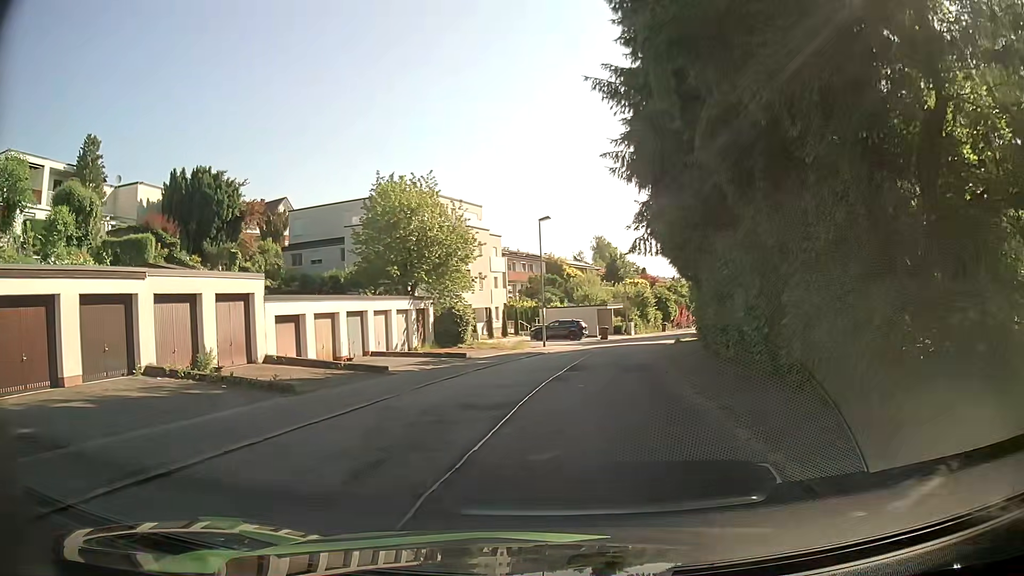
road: residential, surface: asphalt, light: Day
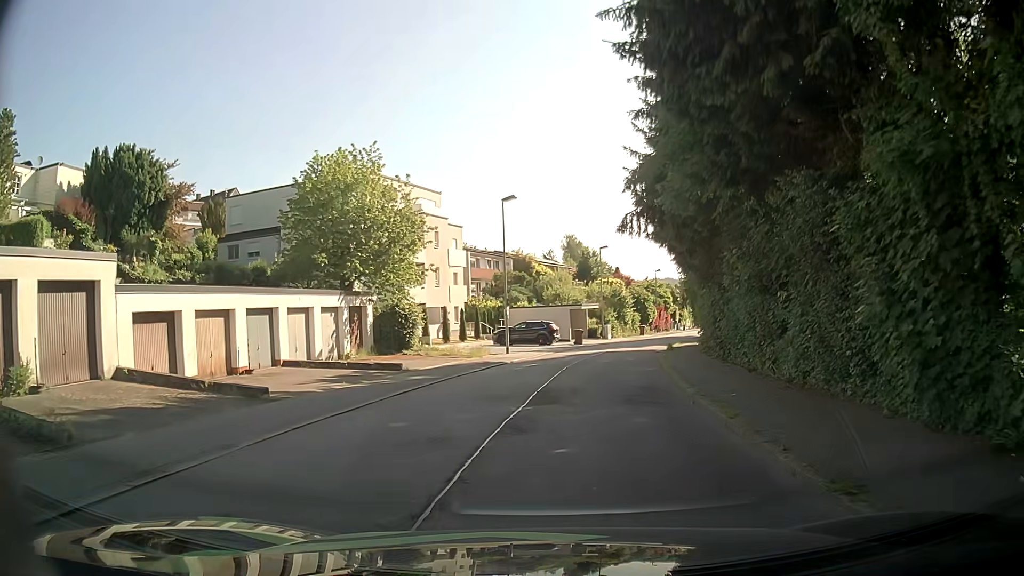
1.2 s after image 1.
(0.0, +7.4) m; +1°
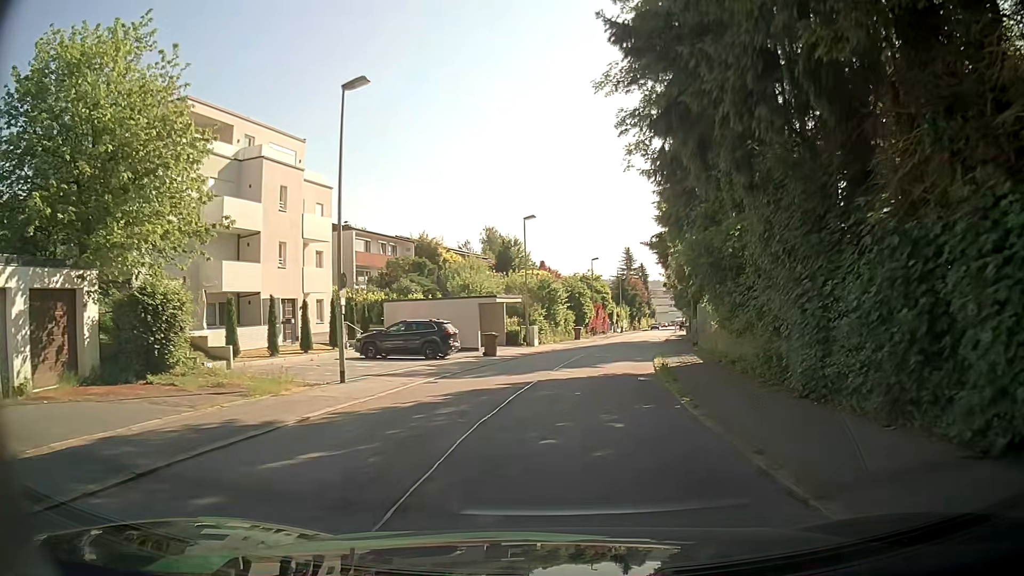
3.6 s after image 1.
(+1.2, +17.4) m; +7°
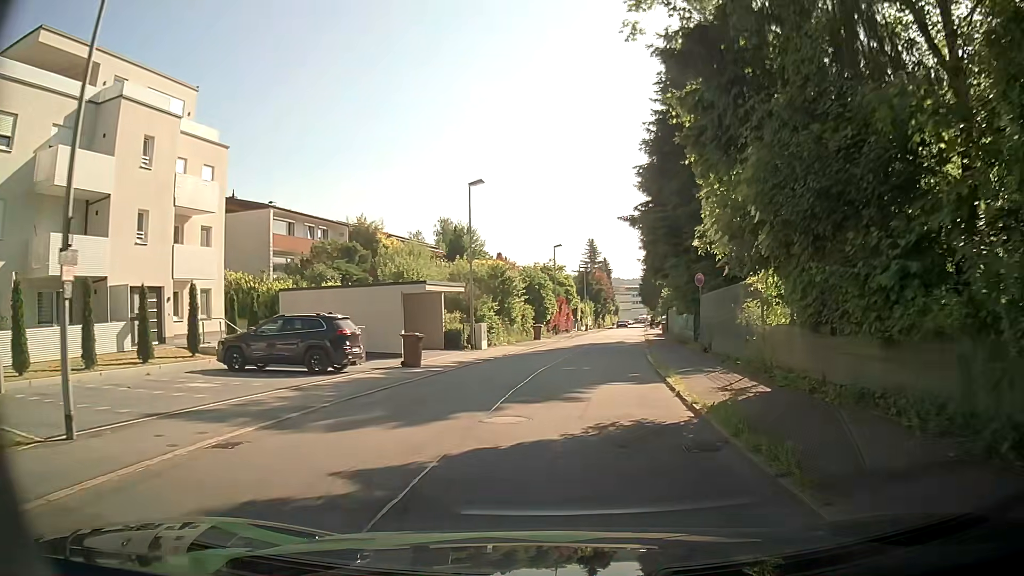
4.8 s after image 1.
(+0.3, +9.7) m; +3°
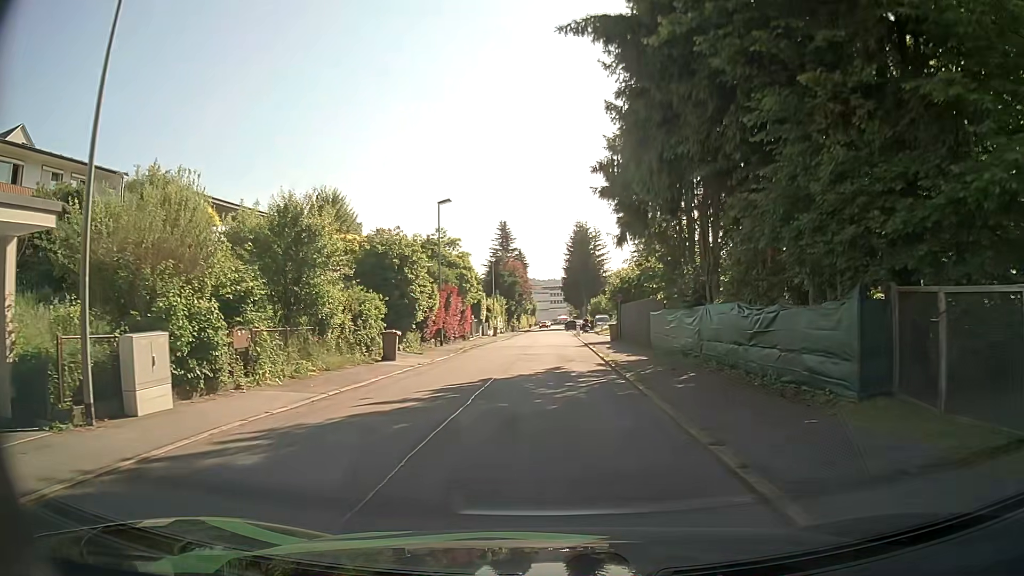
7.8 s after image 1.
(+1.8, +23.6) m; +7°
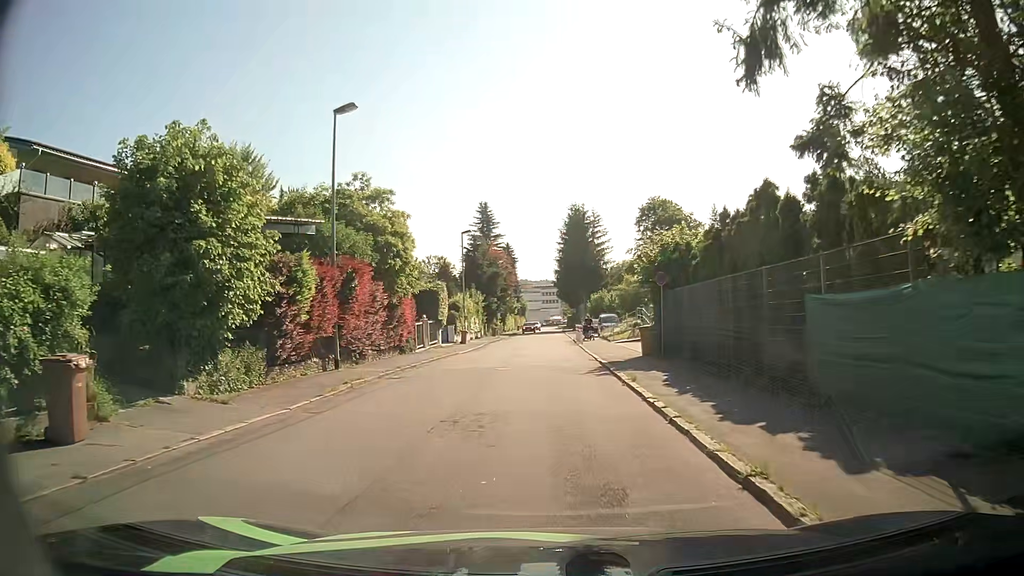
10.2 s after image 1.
(+0.2, +17.7) m; 0°
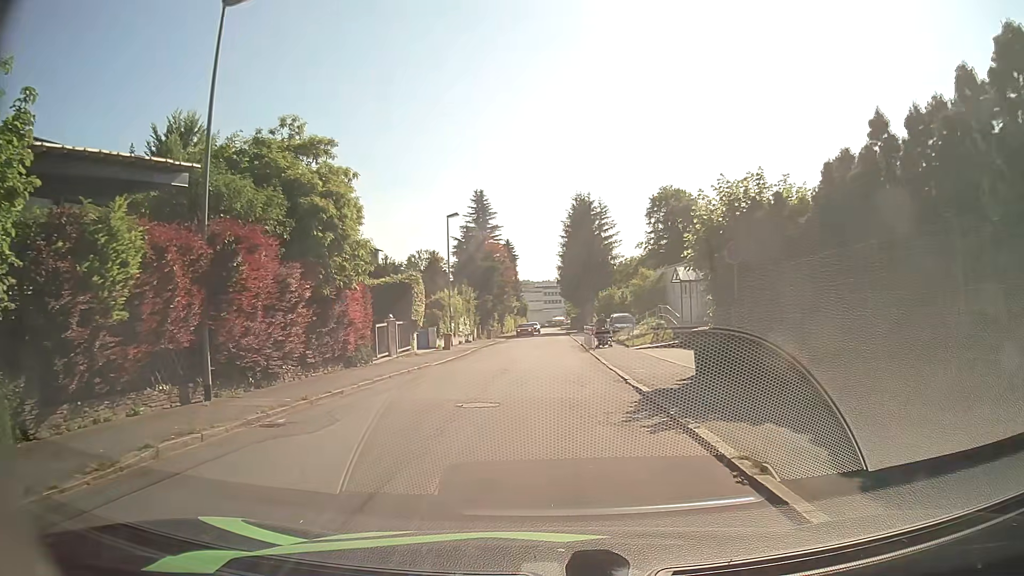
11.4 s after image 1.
(+0.1, +8.4) m; +1°
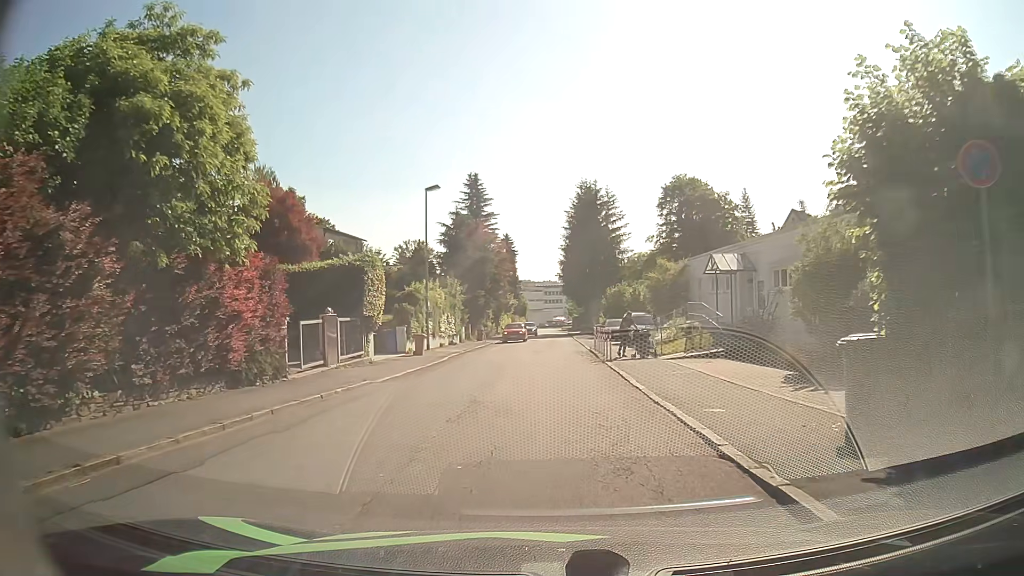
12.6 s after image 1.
(-0.2, +8.3) m; -1°
(0, +10) (0, +20) (0, +30) (0, +40) (0, +50) (0, +60) (0, +70) (0, +80) (0, +90) (0, +100) m
